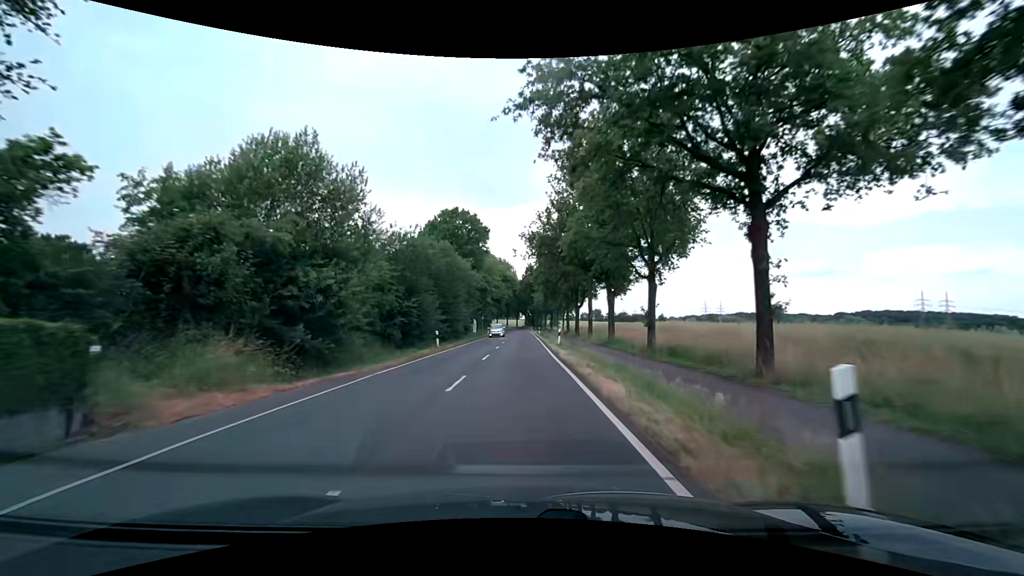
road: secondary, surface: asphalt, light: Day
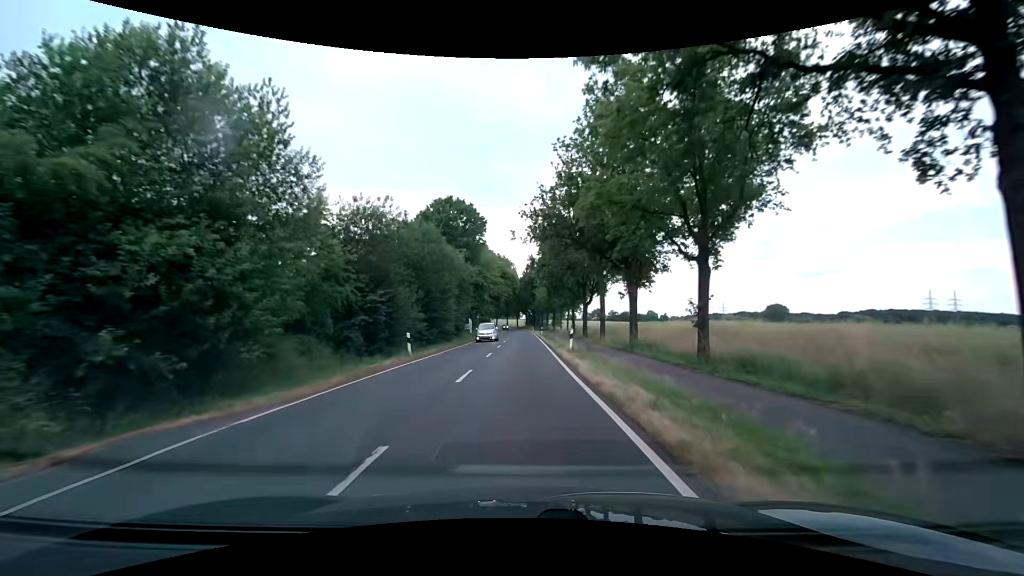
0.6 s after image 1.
(0.0, +7.7) m; +1°
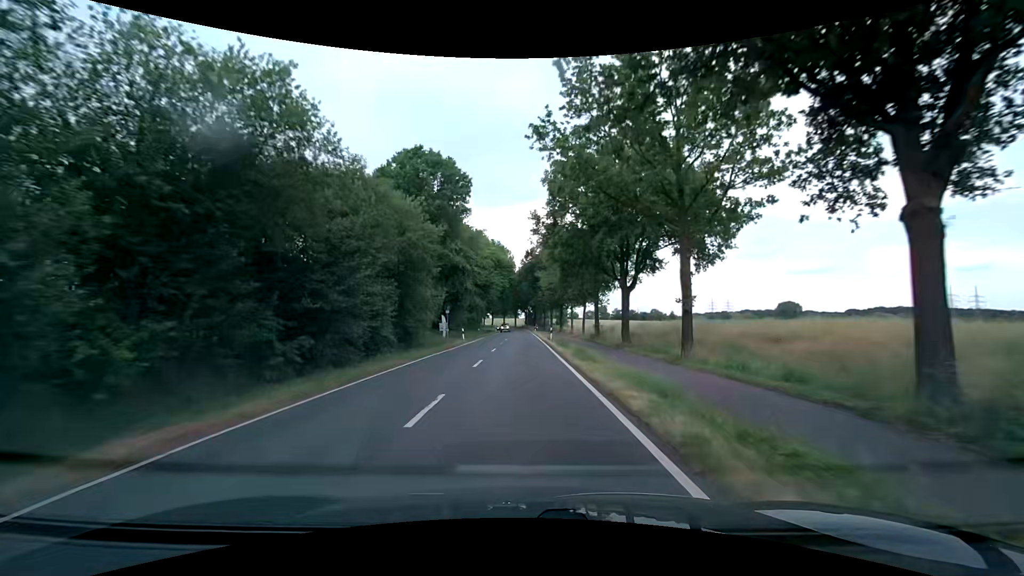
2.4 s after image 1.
(-0.3, +23.0) m; -1°
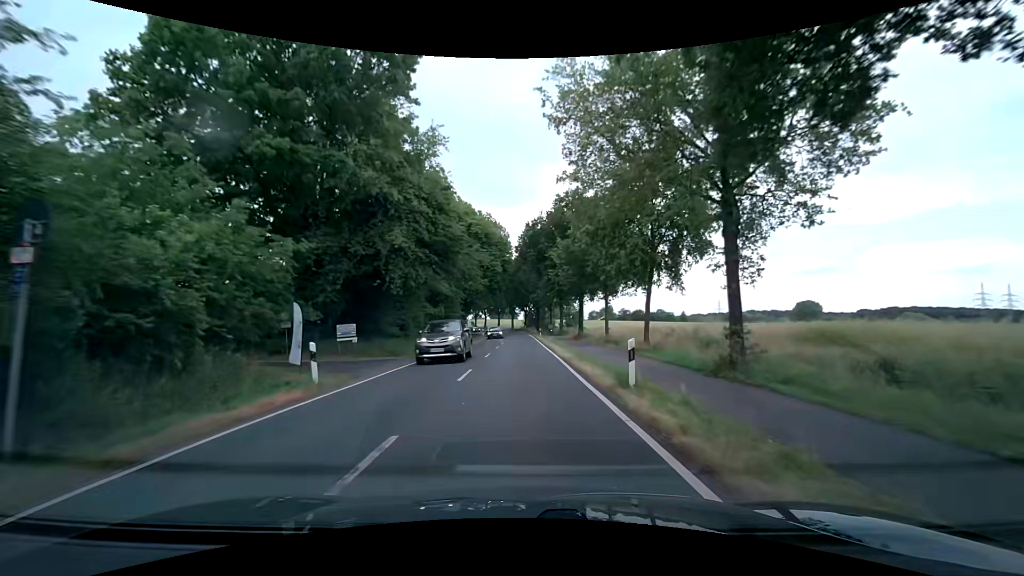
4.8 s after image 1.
(+0.3, +30.6) m; +1°
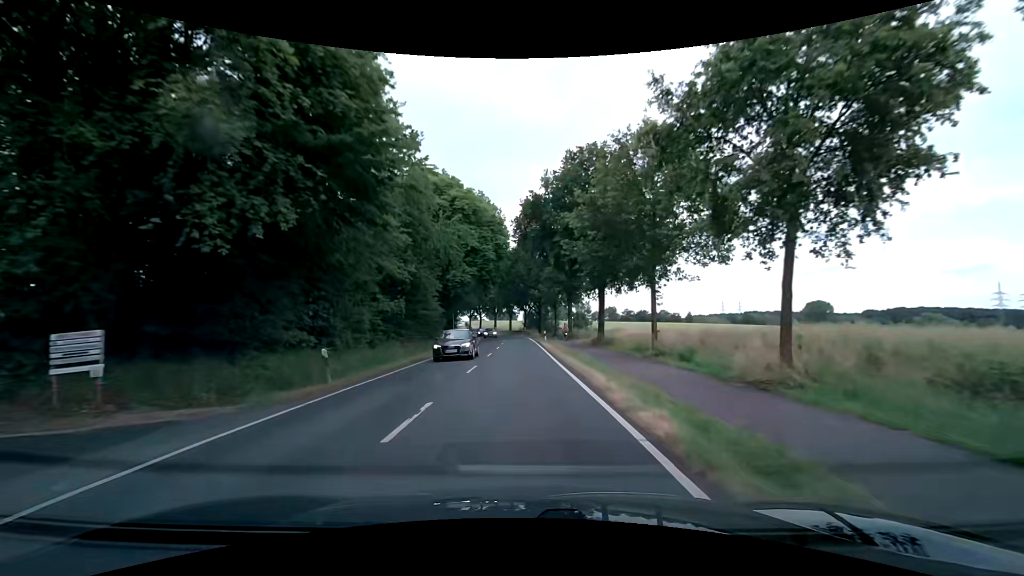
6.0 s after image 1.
(0.0, +15.3) m; 0°
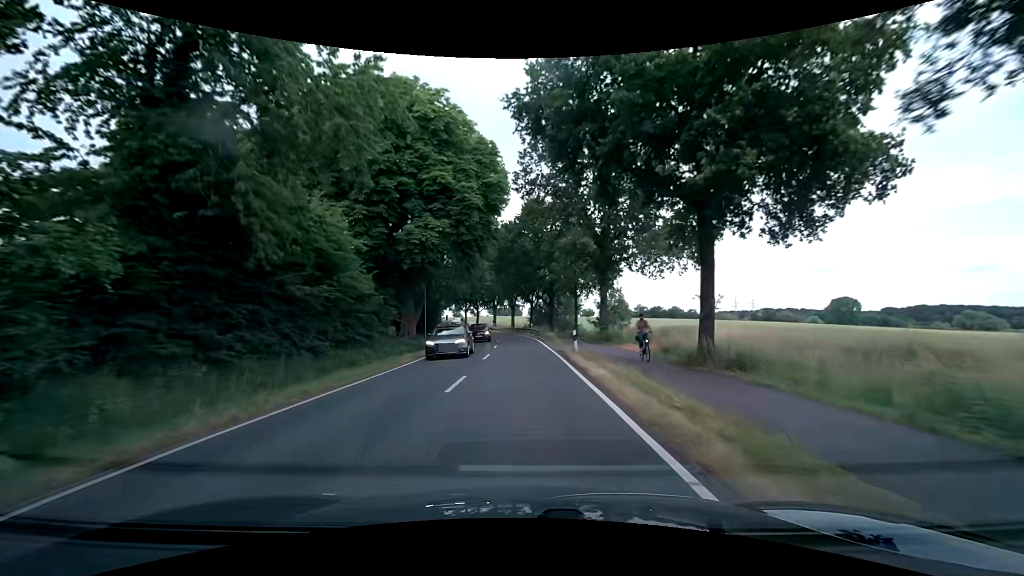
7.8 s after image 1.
(-0.2, +22.9) m; -1°
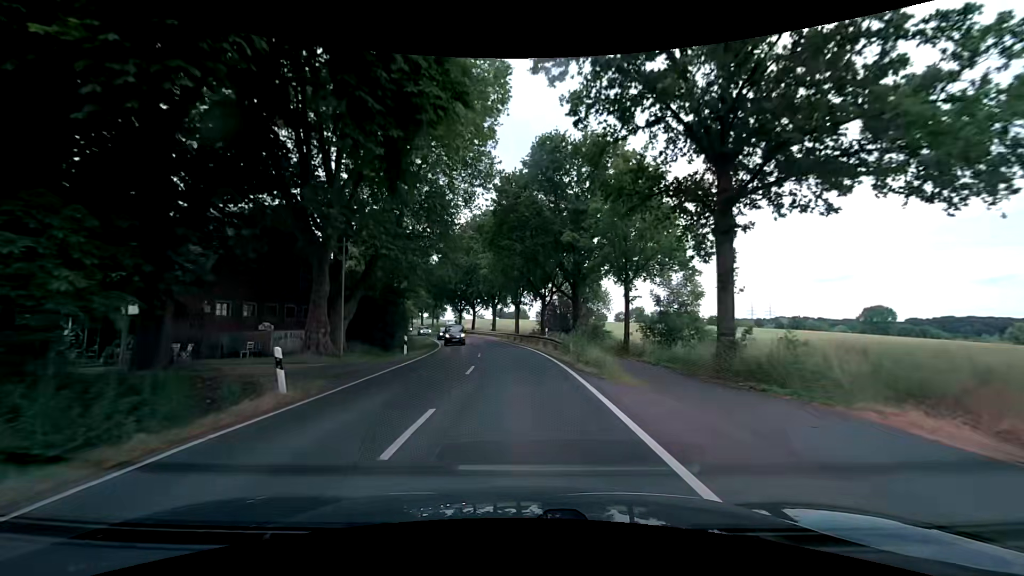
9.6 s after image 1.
(-0.1, +23.0) m; -1°
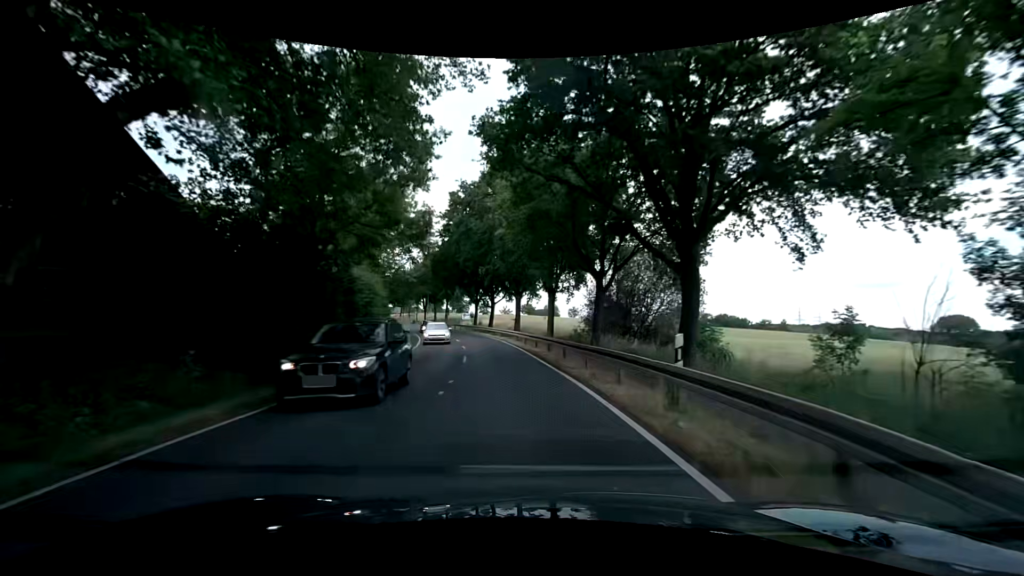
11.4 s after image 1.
(-0.5, +22.8) m; -4°
(0, +10) (-1, +20) (-2, +30) (-3, +40) (-5, +50) (-8, +59) (-11, +69) (-14, +78) (-17, +88) (-20, +97) m
